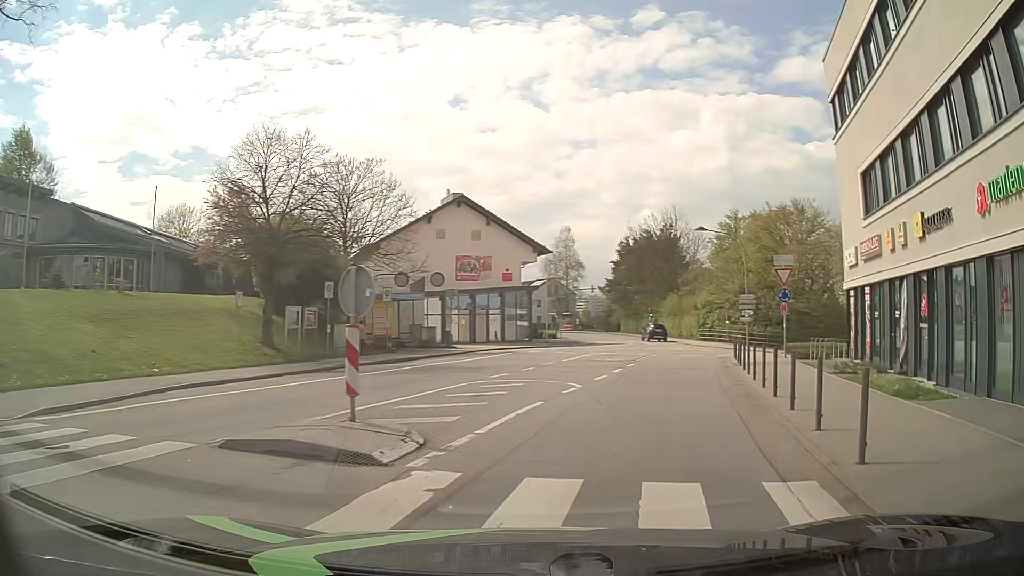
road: unclassified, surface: asphalt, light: Day
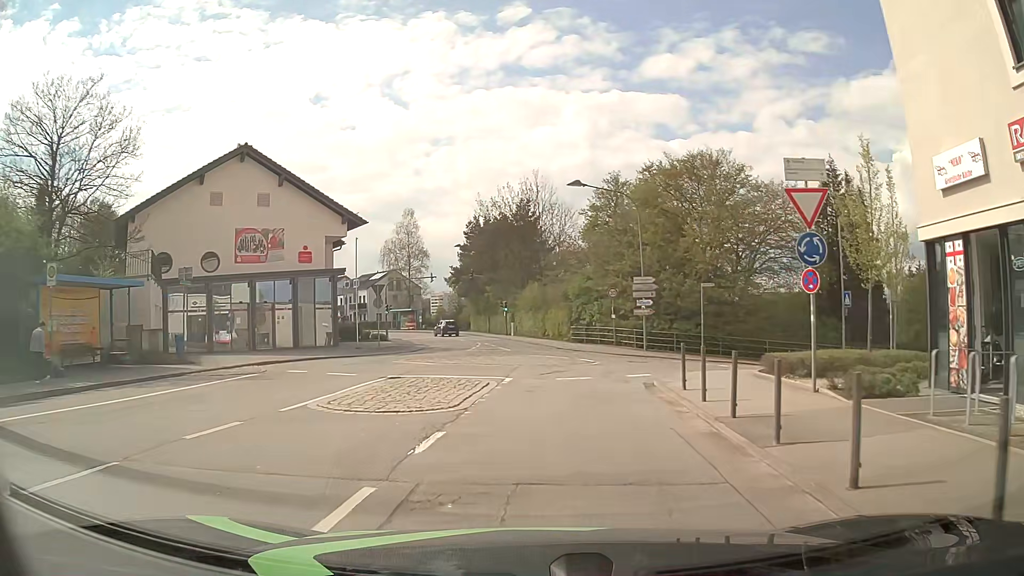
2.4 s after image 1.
(+3.1, +15.5) m; +14°
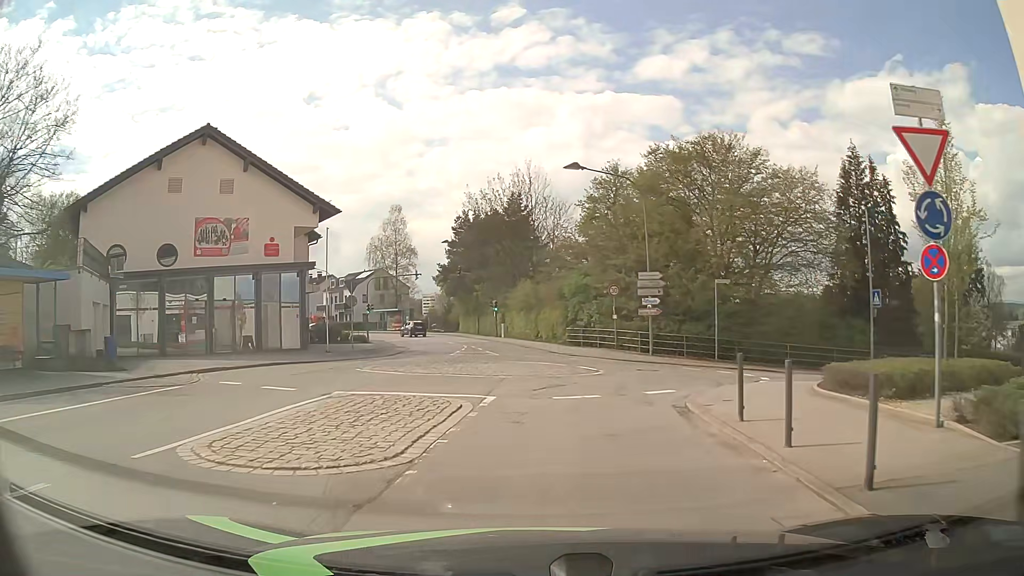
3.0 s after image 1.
(0.0, +4.1) m; +1°
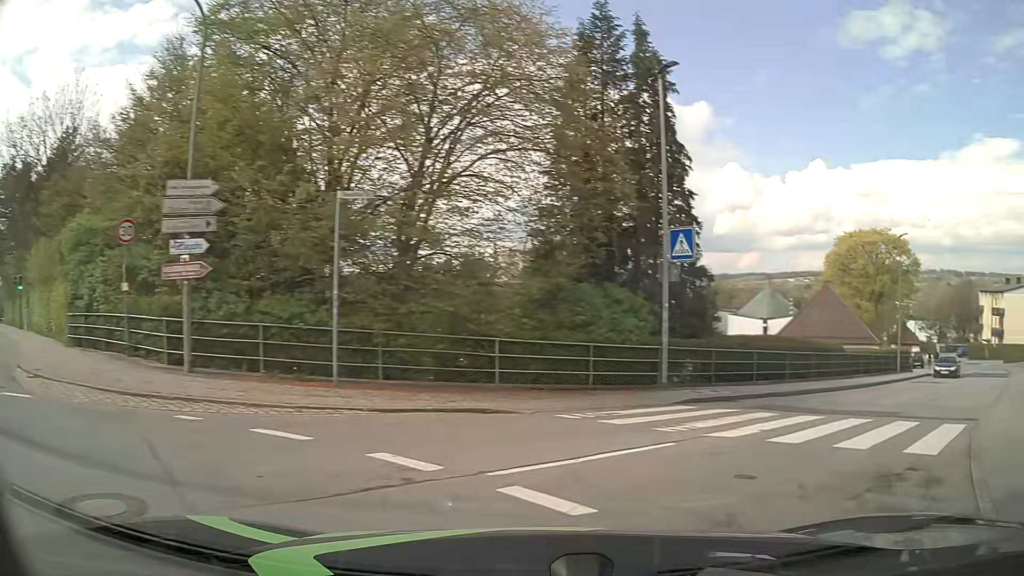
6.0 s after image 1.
(+2.8, +17.7) m; +36°
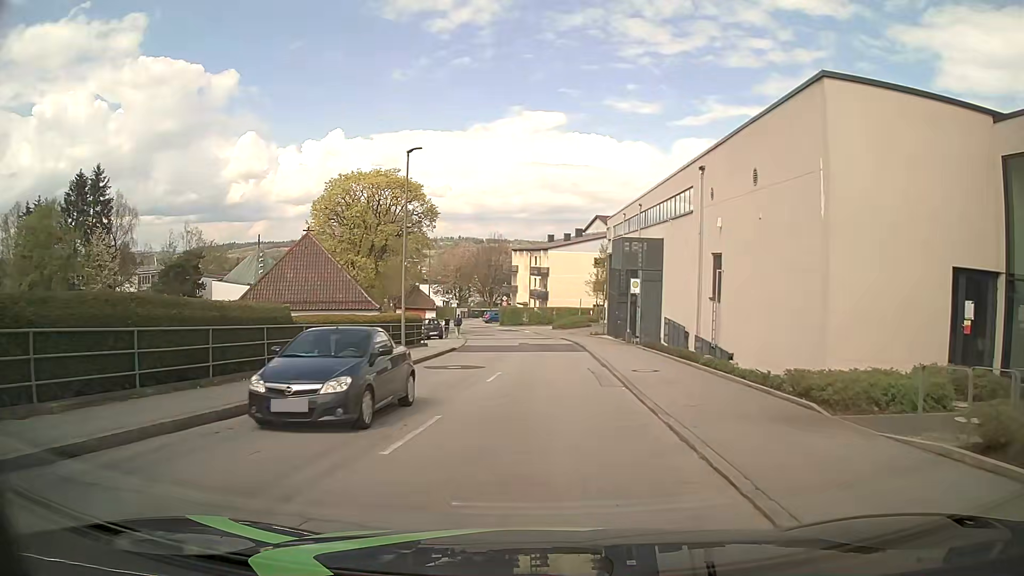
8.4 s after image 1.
(+6.1, +11.9) m; +41°
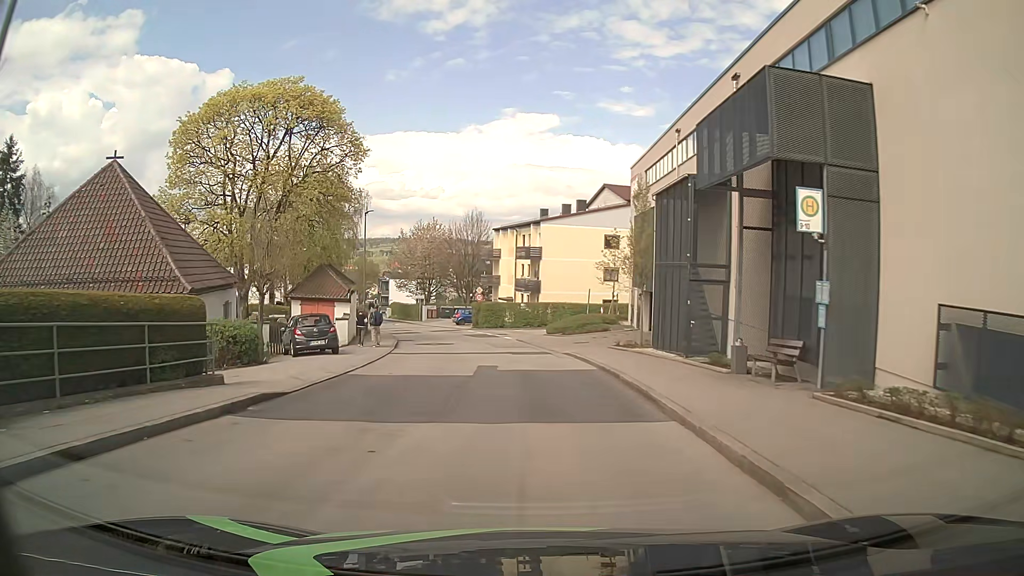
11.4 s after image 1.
(+0.2, +22.4) m; 0°
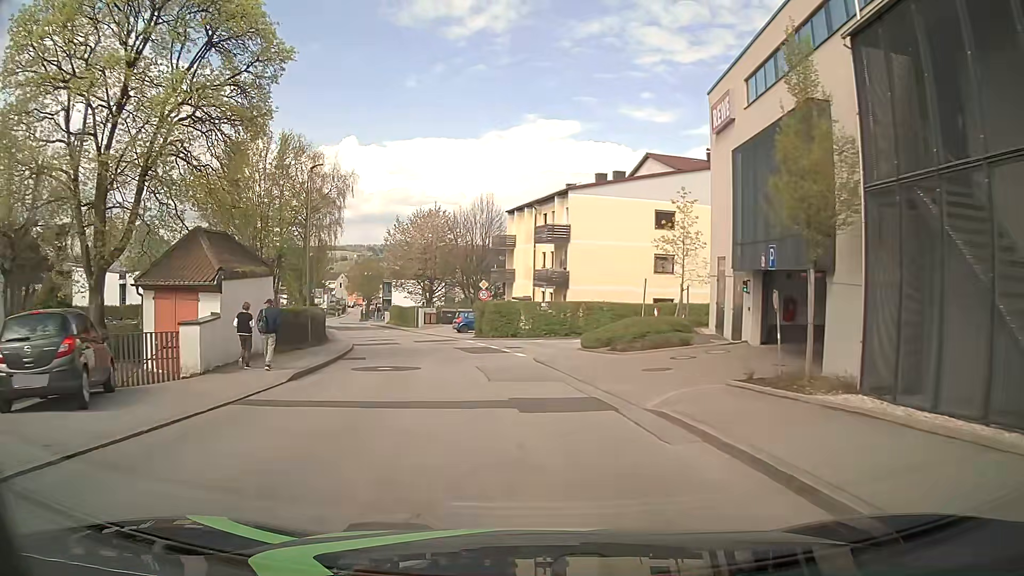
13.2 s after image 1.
(-0.1, +15.4) m; -1°
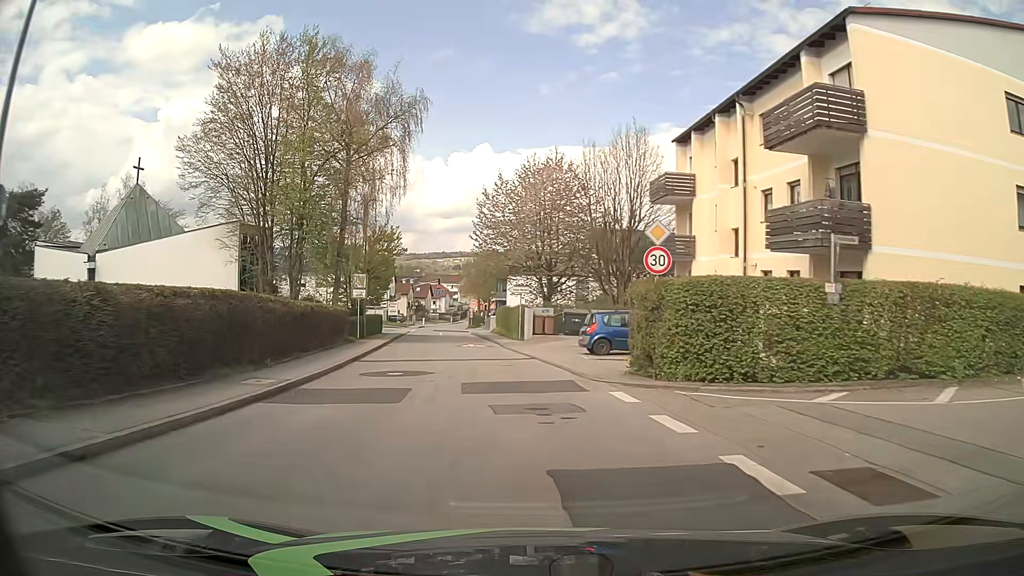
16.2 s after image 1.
(-2.3, +24.9) m; -12°
(0, +10) (-1, +20) (-2, +30) (-4, +40) (-5, +50) (-6, +60) (-7, +70) (-9, +79) (-10, +89) (-10, +99) m
